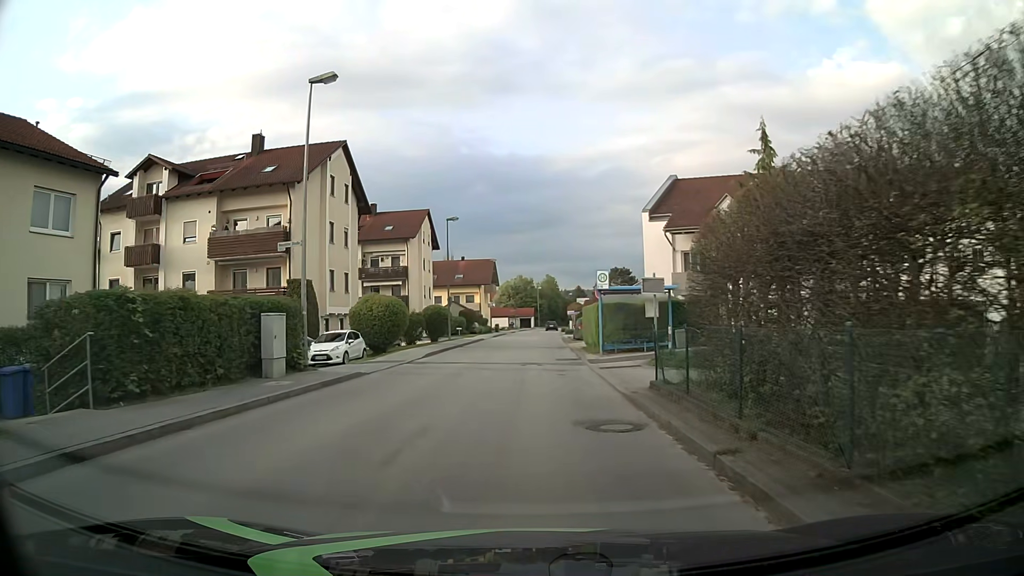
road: unclassified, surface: asphalt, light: Day
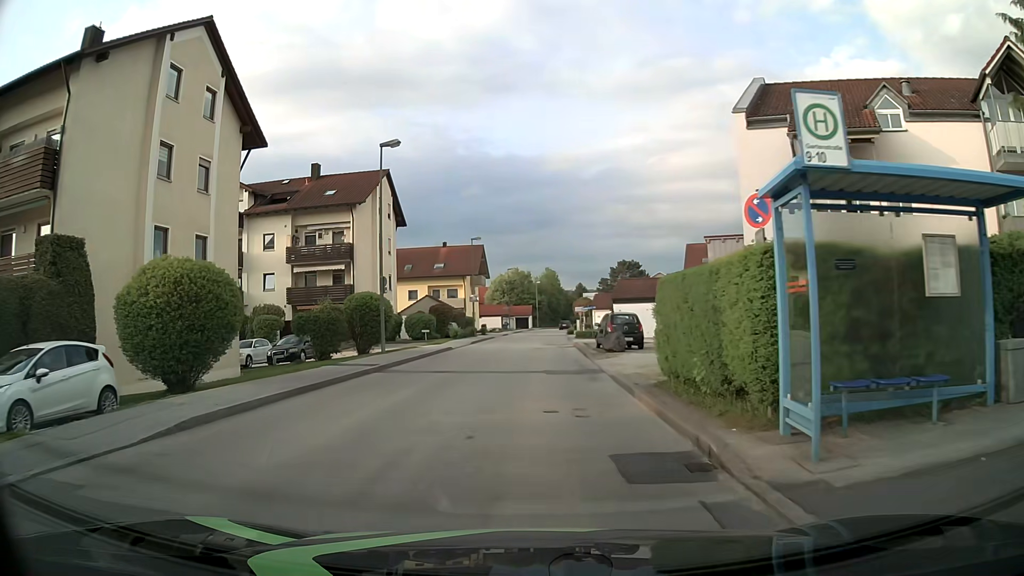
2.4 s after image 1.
(0.0, +19.3) m; 0°
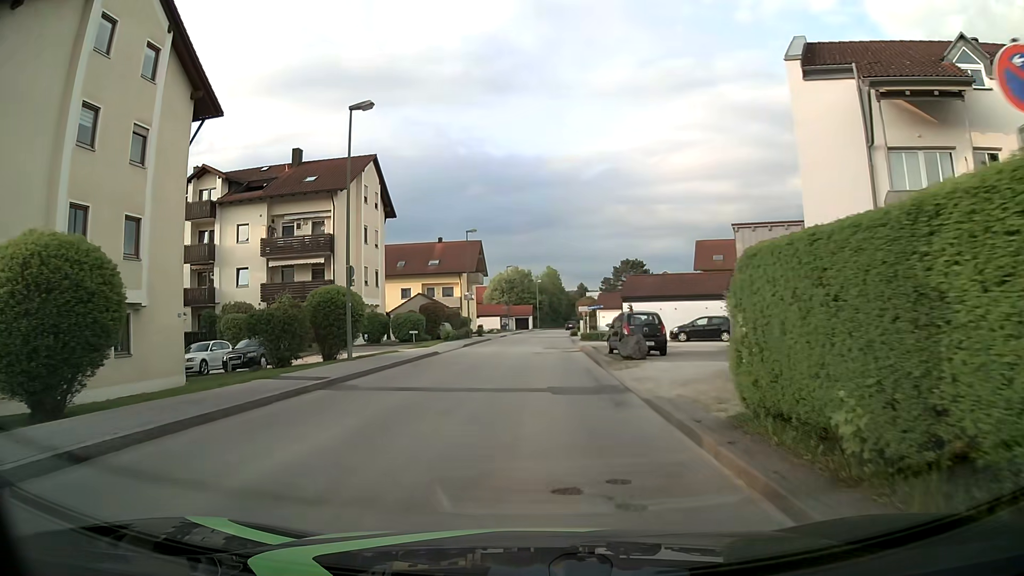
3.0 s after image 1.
(0.0, +4.8) m; +1°
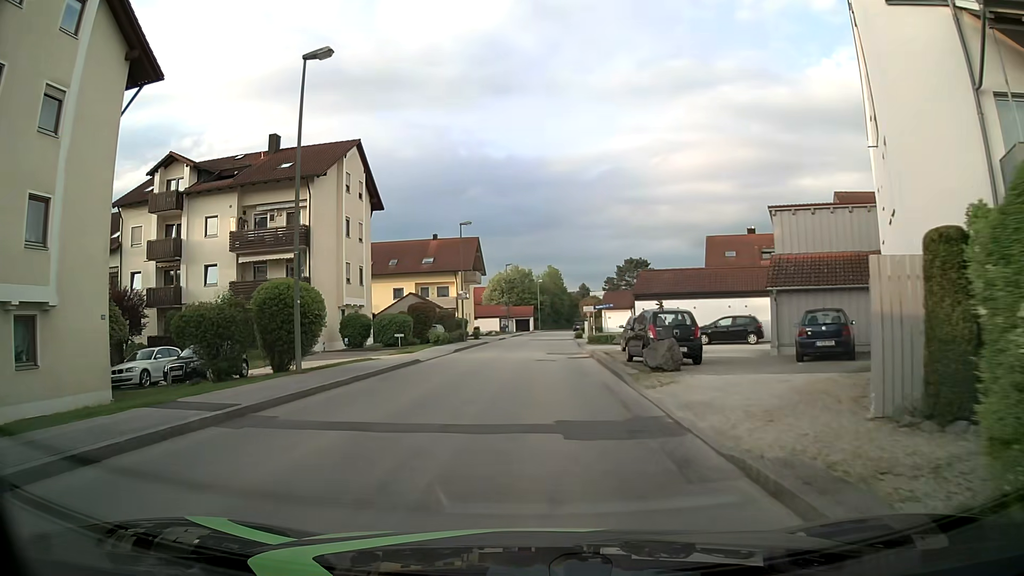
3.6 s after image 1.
(0.0, +4.8) m; 0°
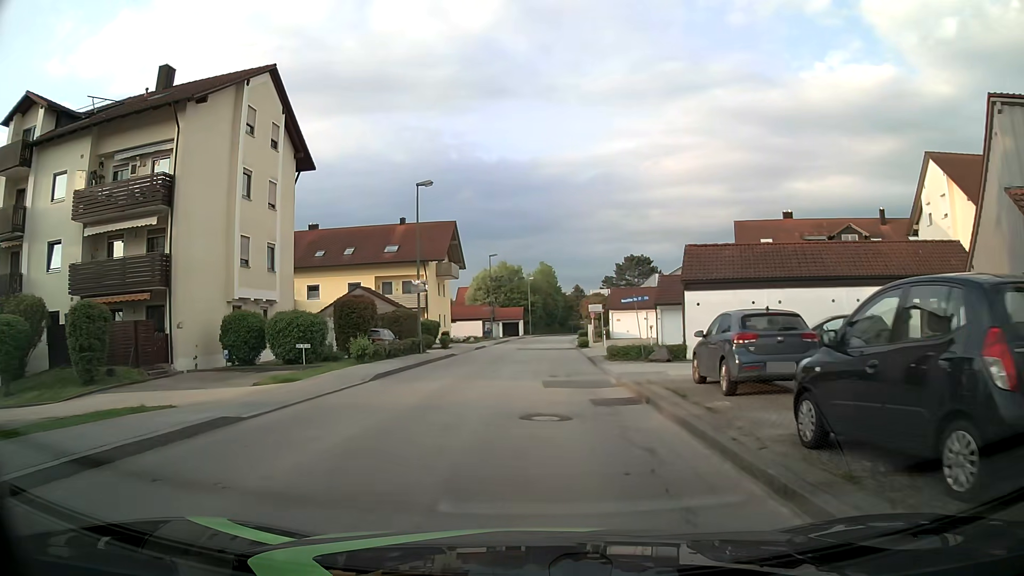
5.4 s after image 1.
(0.0, +14.3) m; +1°
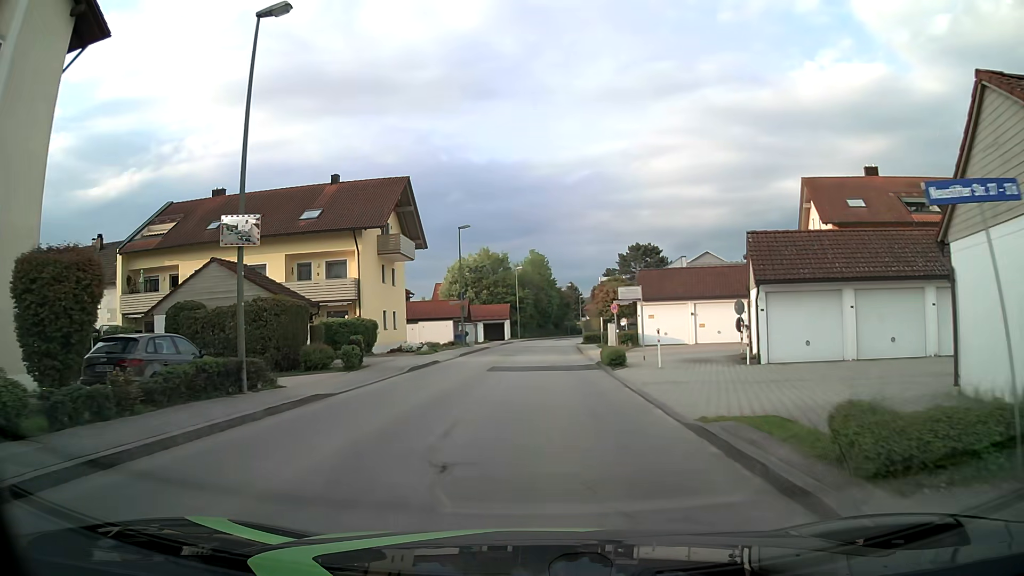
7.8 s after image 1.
(0.0, +19.1) m; 0°
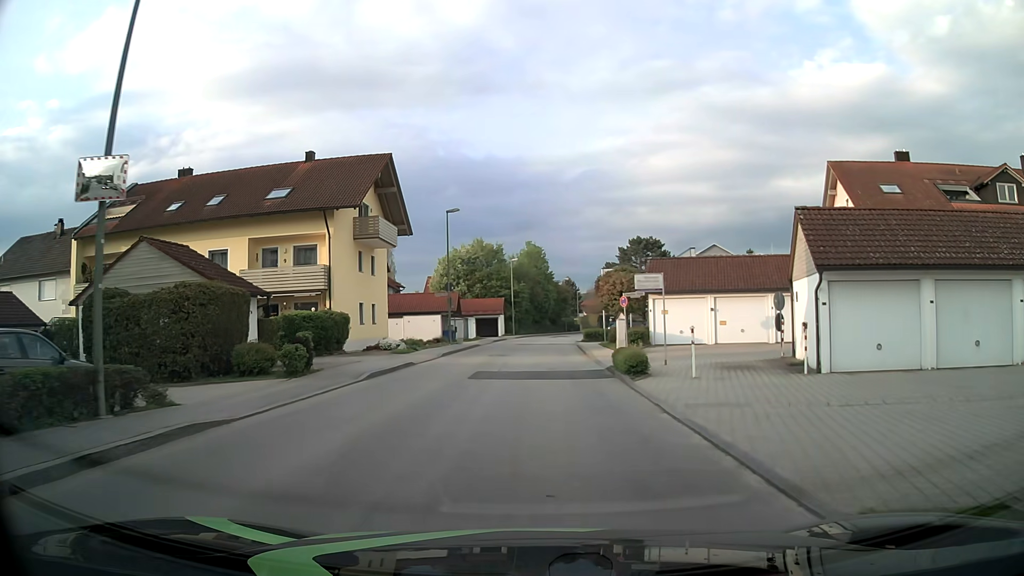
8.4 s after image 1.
(+0.1, +4.8) m; +1°
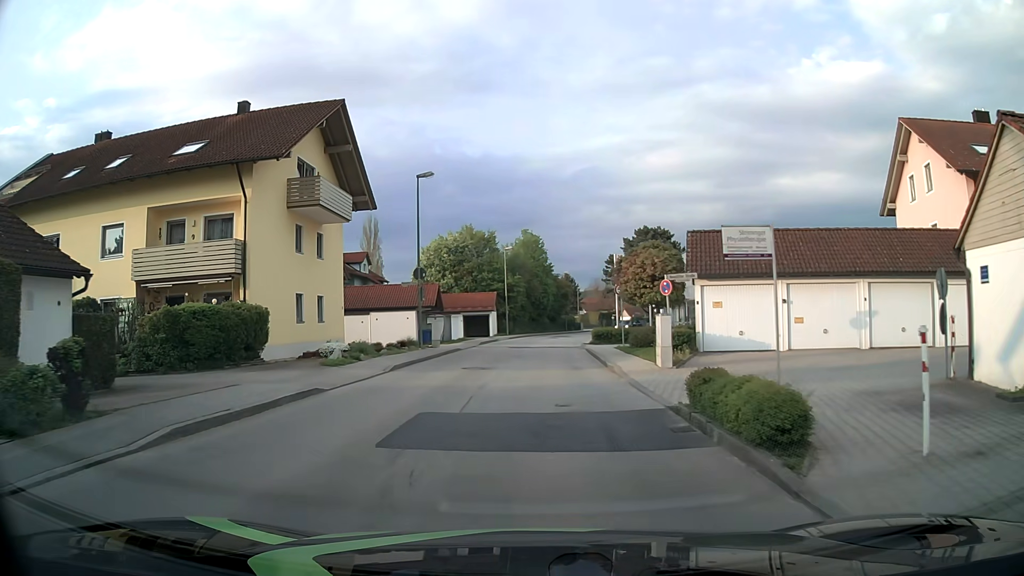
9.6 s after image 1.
(0.0, +9.6) m; +1°
(0, +10) (0, +20) (0, +30) (0, +40) (+1, +50) (+3, +60) (+4, +70) (+7, +79) (+9, +89) (+11, +99) m
